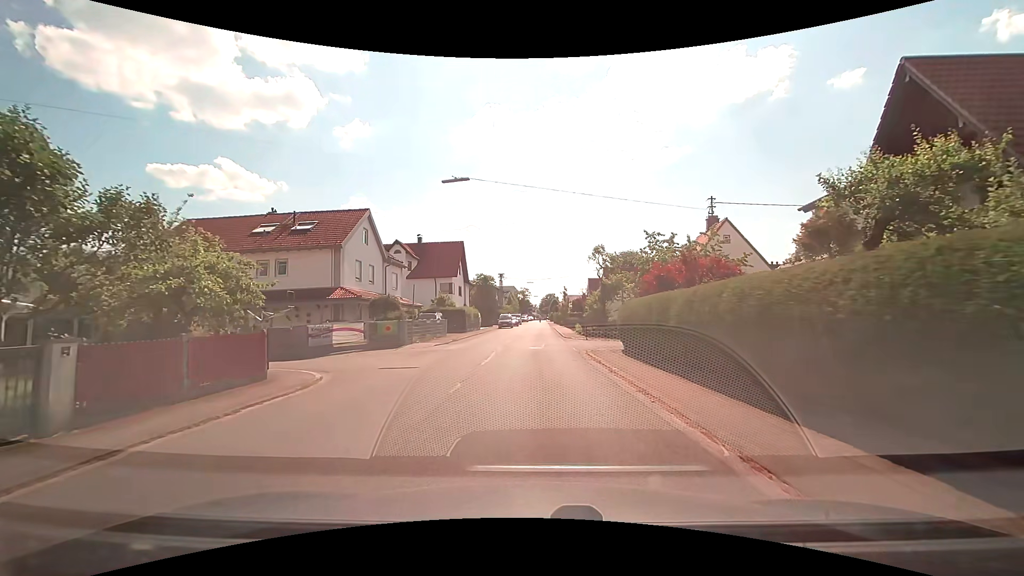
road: unclassified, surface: asphalt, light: Day
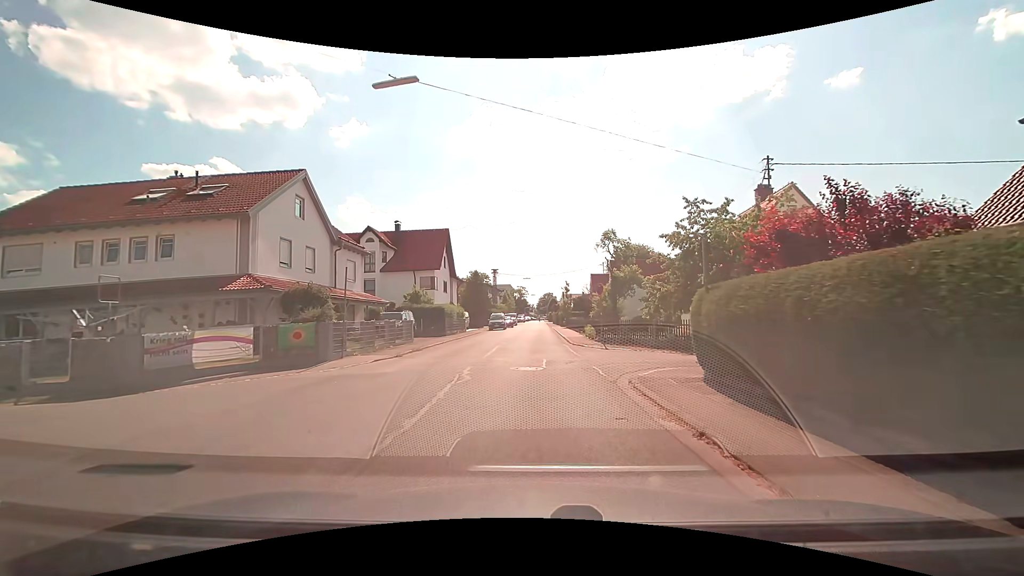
(+0.2, +9.4) m; +2°
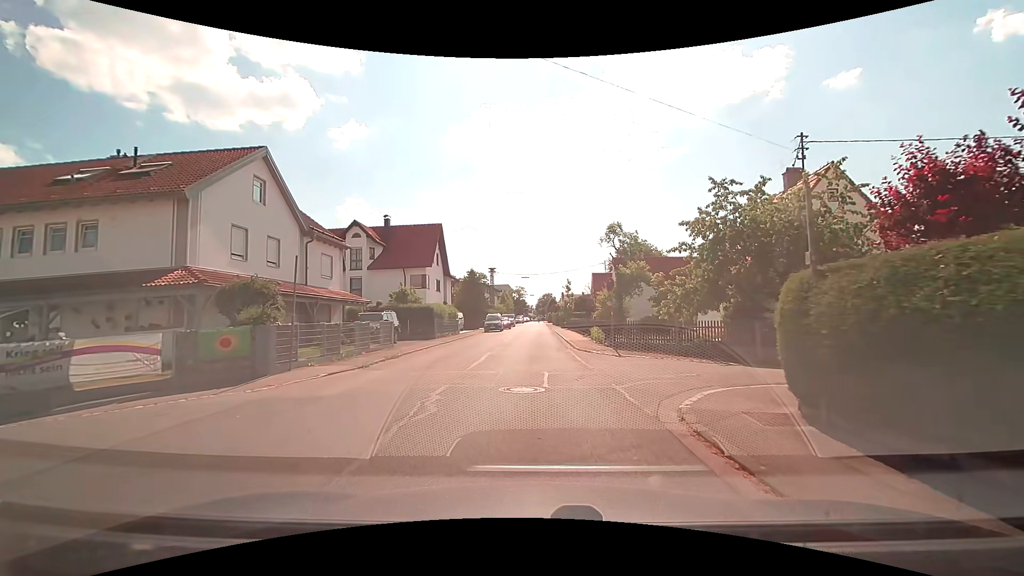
(0.0, +3.7) m; +1°
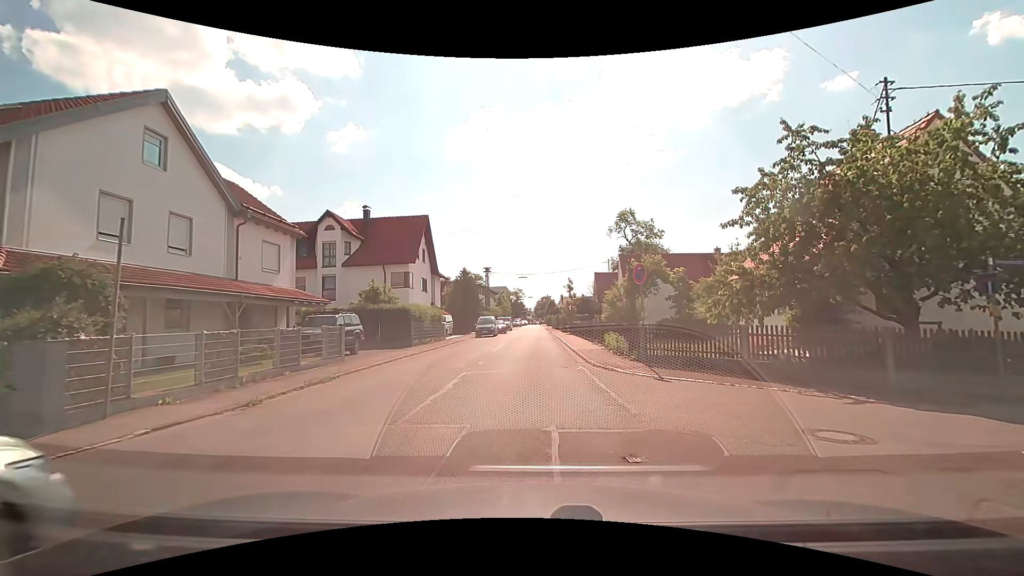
(-0.1, +6.0) m; -1°
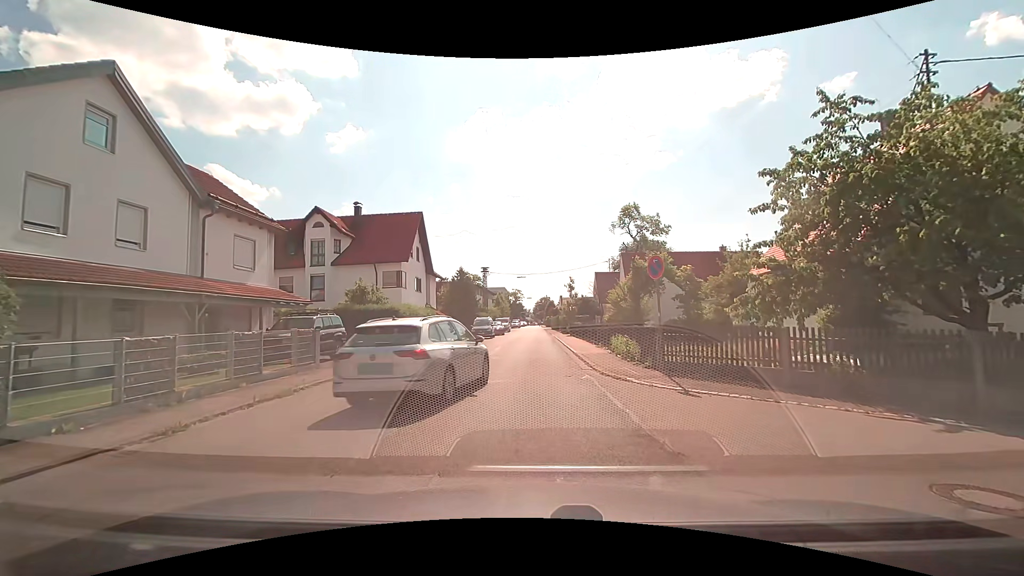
(0.0, +2.0) m; 0°
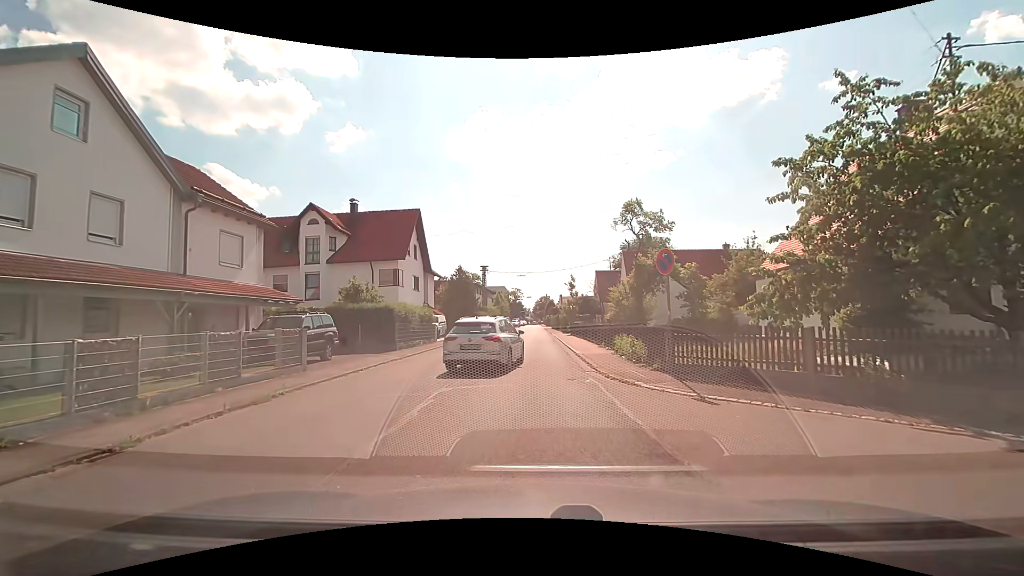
(0.0, +0.9) m; 0°
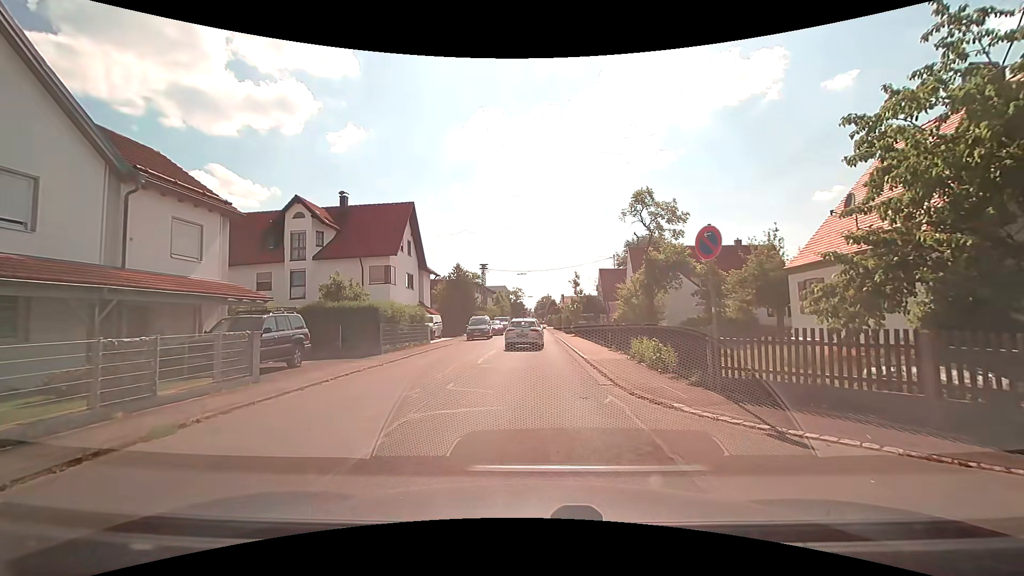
(0.0, +2.9) m; +2°
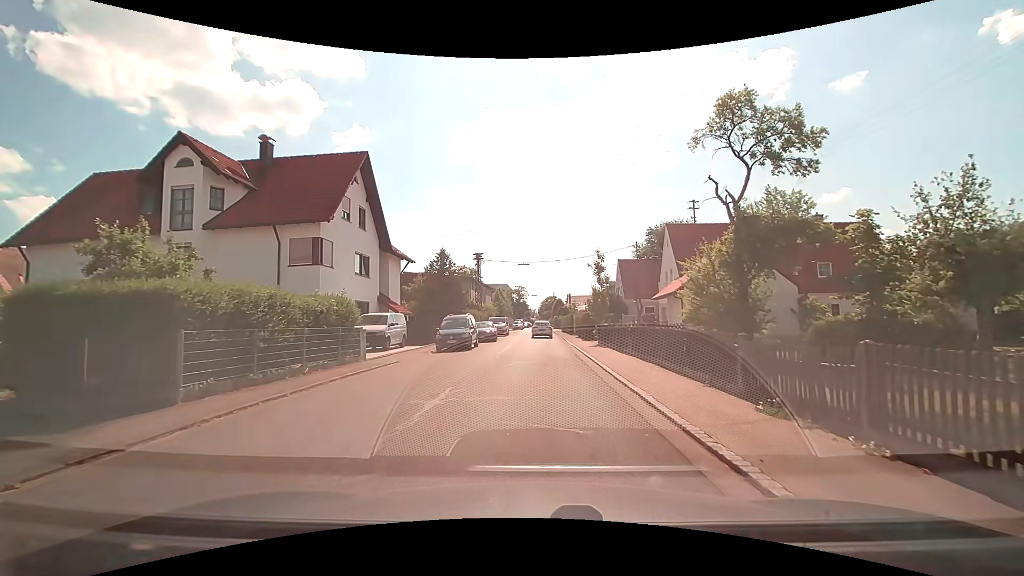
(-0.4, +13.4) m; -1°
(0, +10) (0, +20) (0, +30) (0, +40) (0, +50) (0, +60) (0, +70) (0, +80) (0, +90) (0, +100) m
